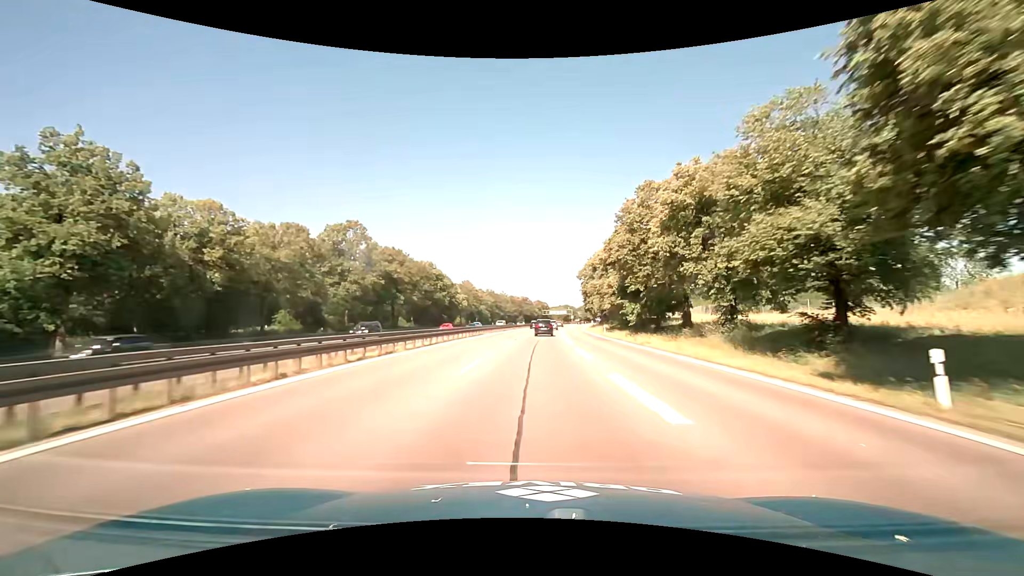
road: motorway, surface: asphalt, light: Day
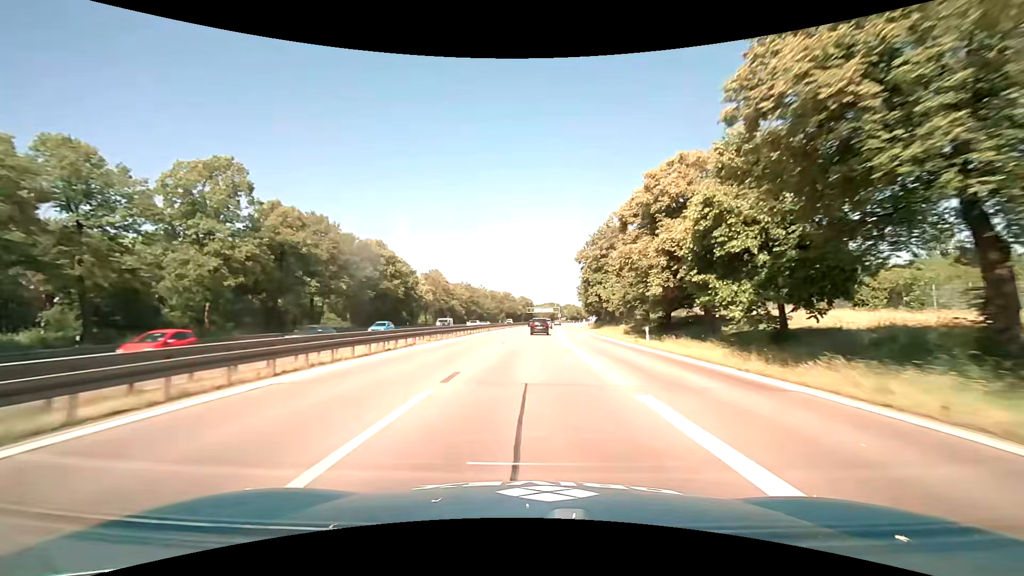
(+0.4, +26.8) m; +2°
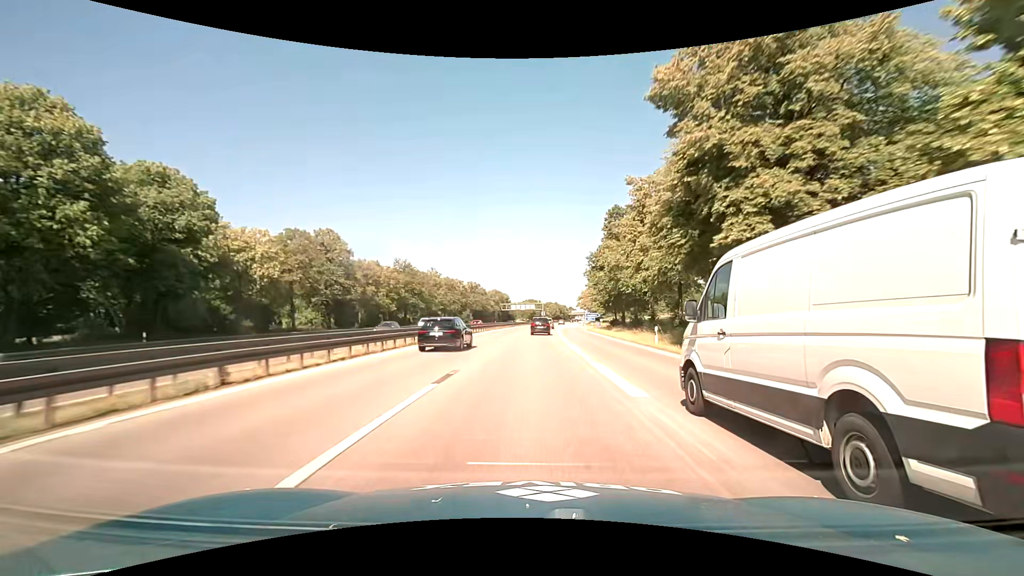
(+1.2, +54.2) m; +2°
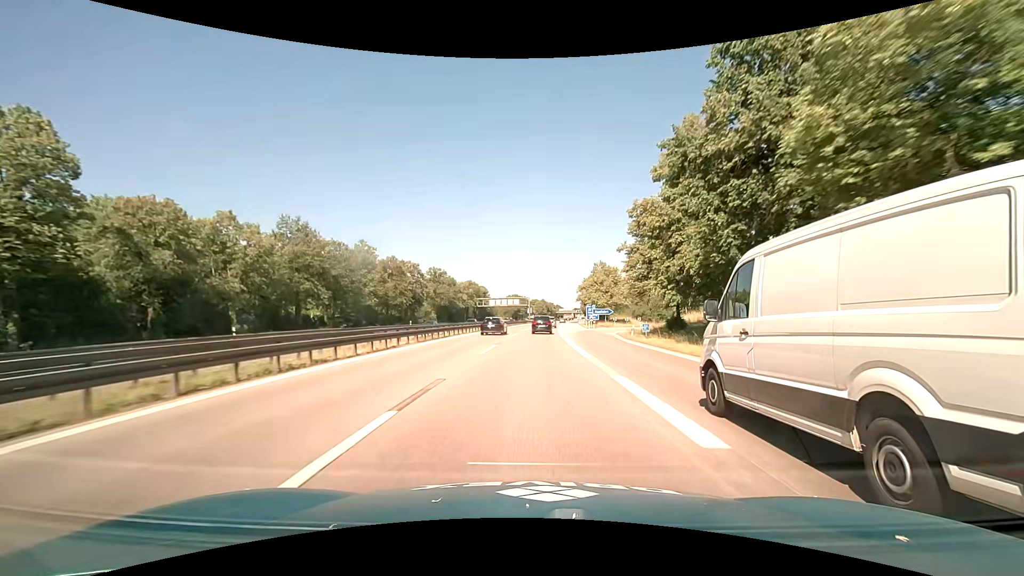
(+0.8, +39.2) m; +2°
(0, +10) (0, +20) (0, +30) (+1, +40) (+1, +50) (+2, +60) (+2, +70) (+3, +80) (+4, +90) (+4, +100) m
